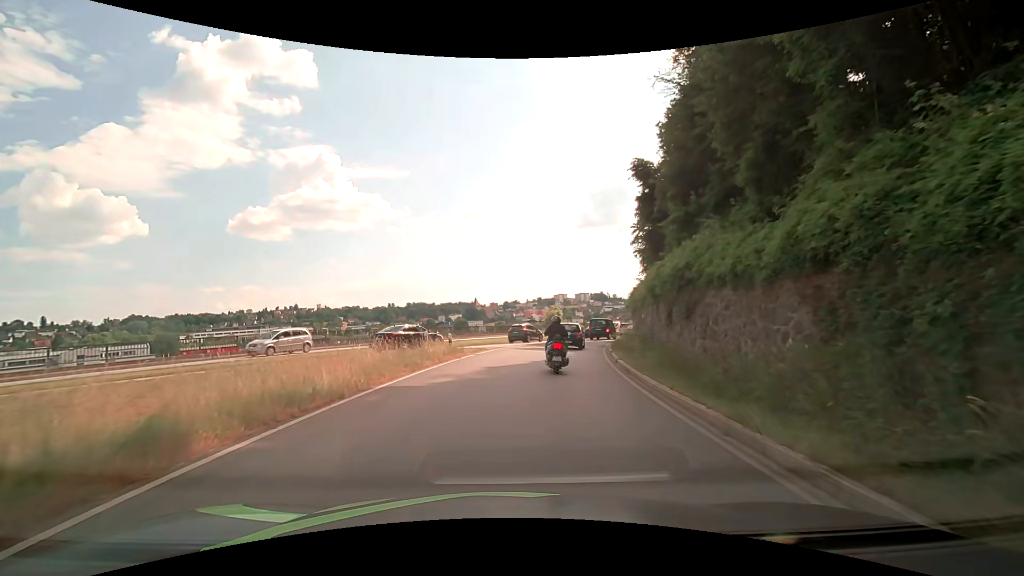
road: primary_link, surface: asphalt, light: Day
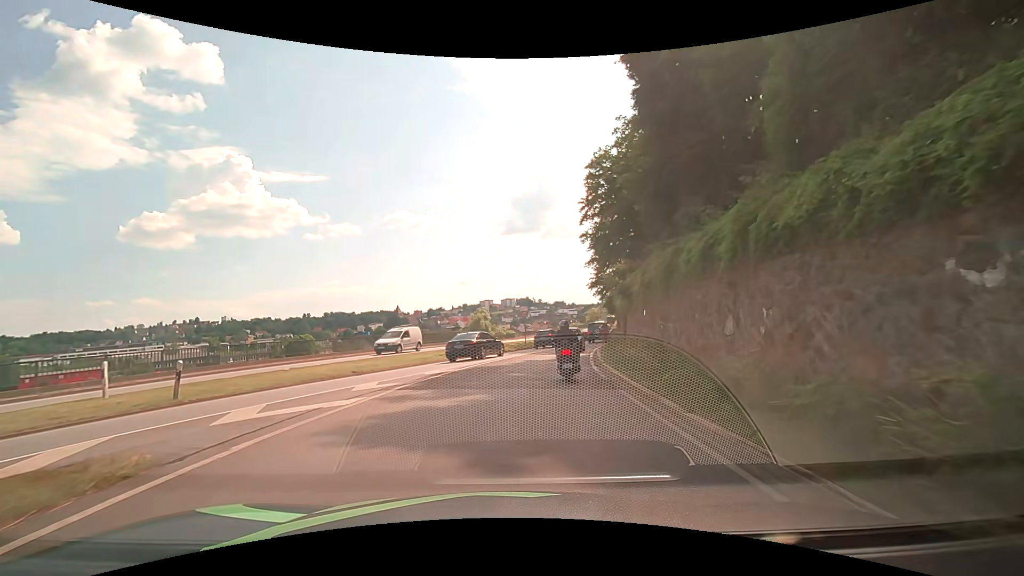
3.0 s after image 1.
(+1.7, +19.8) m; +10°
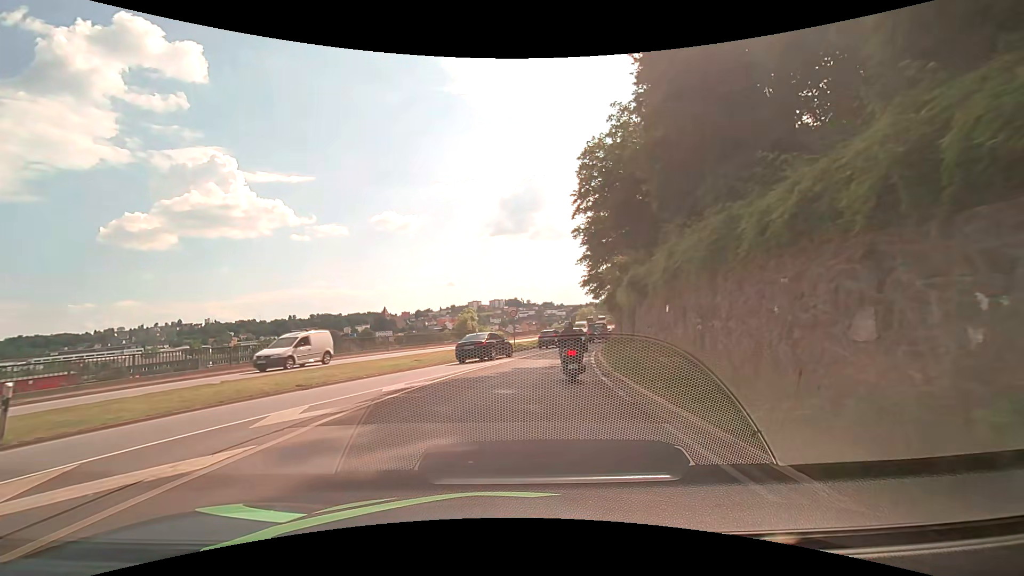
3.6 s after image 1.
(0.0, +4.0) m; 0°
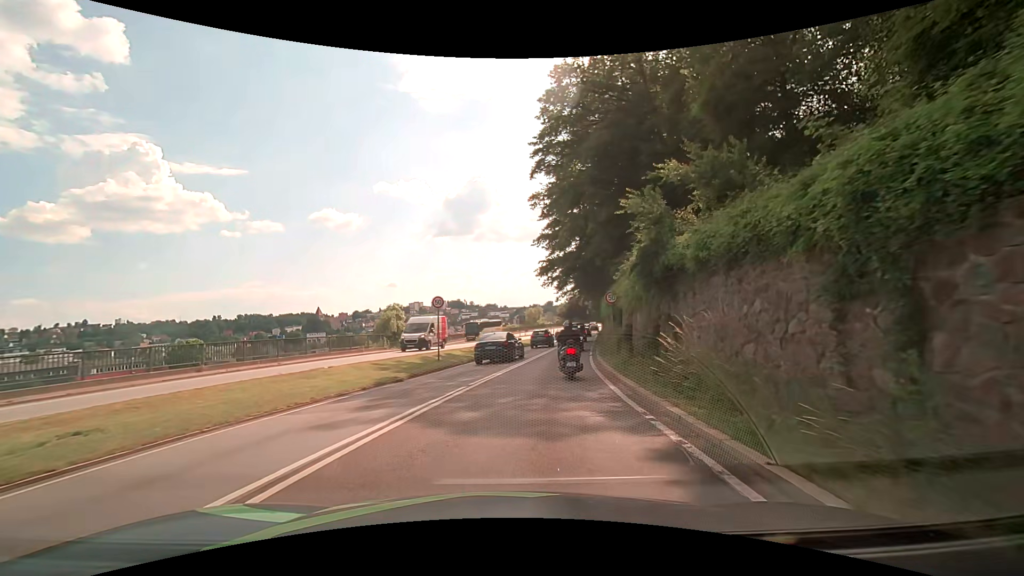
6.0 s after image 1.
(+1.0, +17.4) m; +7°
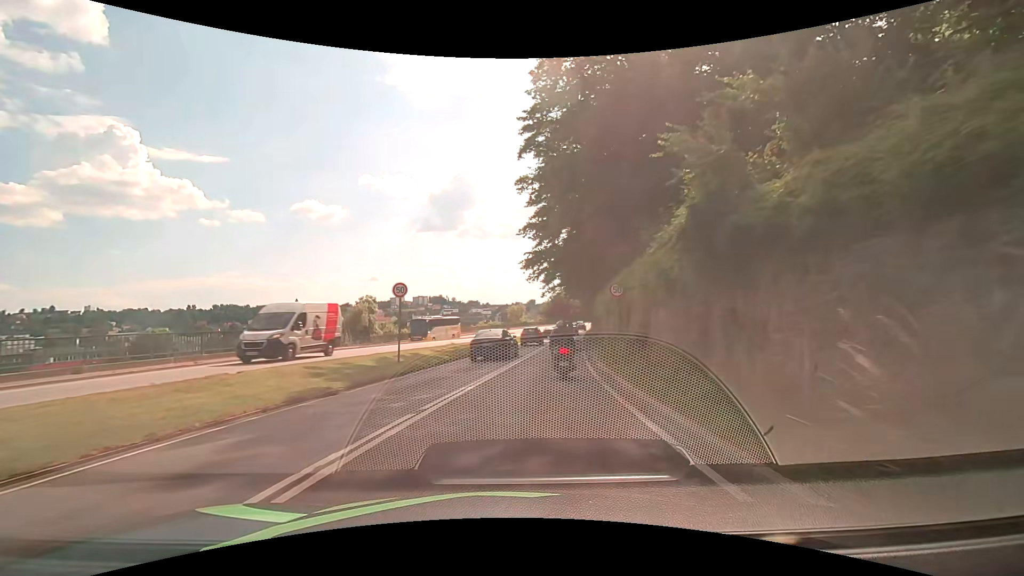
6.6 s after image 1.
(+0.1, +4.8) m; +1°
(0, +10) (+2, +20) (+3, +30) (+5, +40) (+6, +50) (+8, +59) (+10, +69) (+12, +79) (+14, +89) (+16, +99) m
